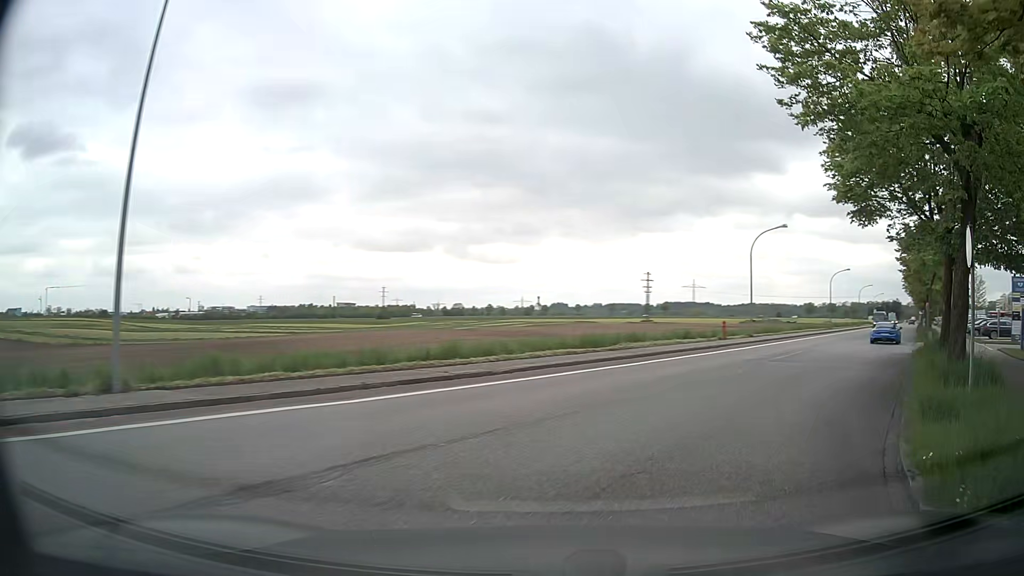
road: tertiary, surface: asphalt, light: Day
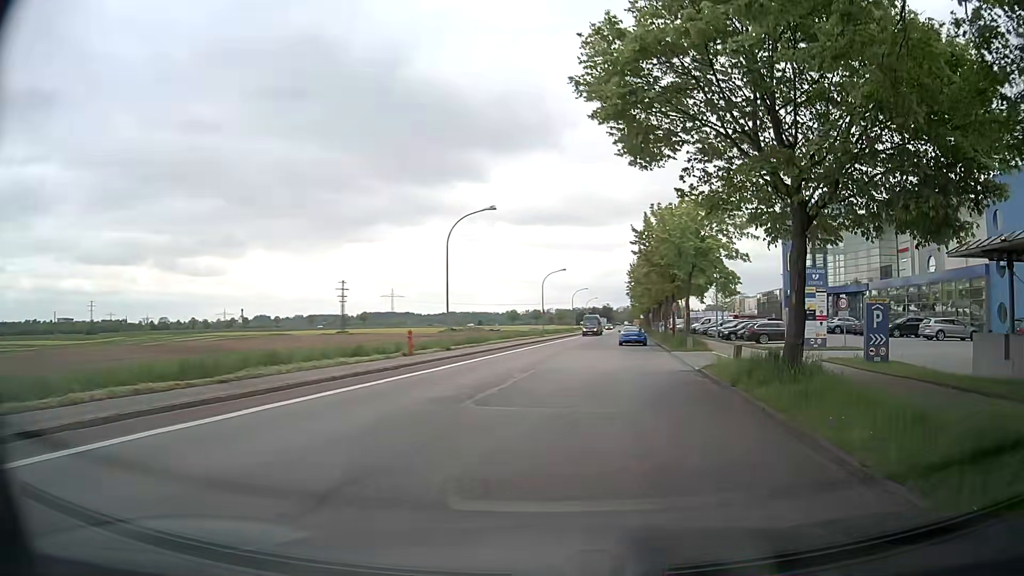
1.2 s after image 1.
(+2.4, +9.8) m; +25°
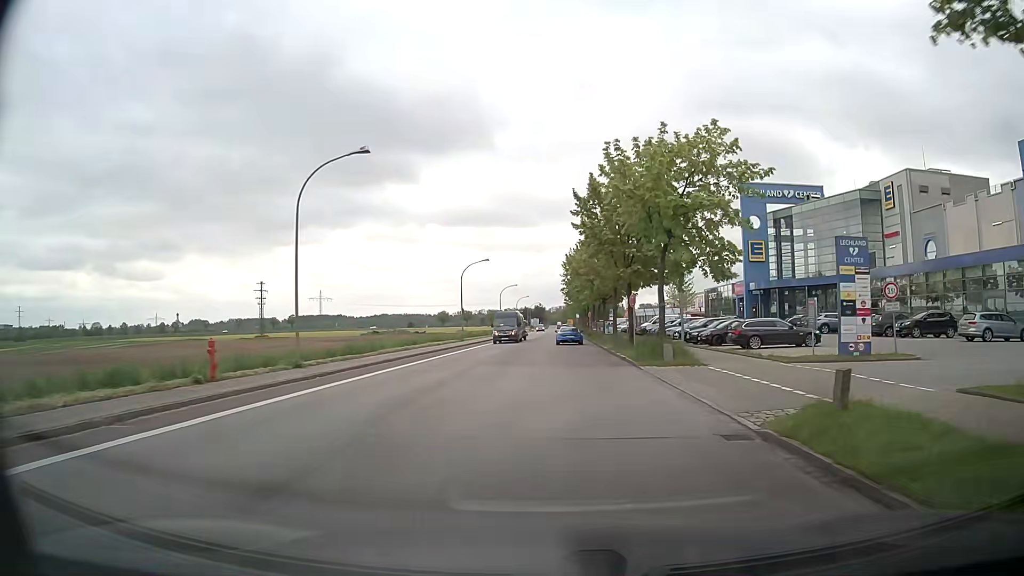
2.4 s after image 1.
(+0.9, +12.5) m; +5°
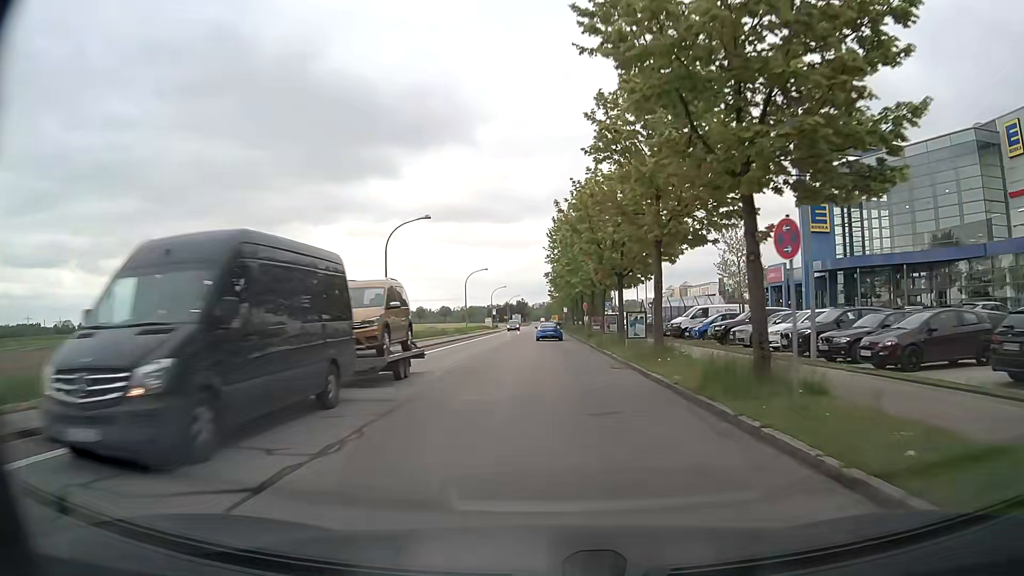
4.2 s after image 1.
(+0.6, +23.3) m; +2°
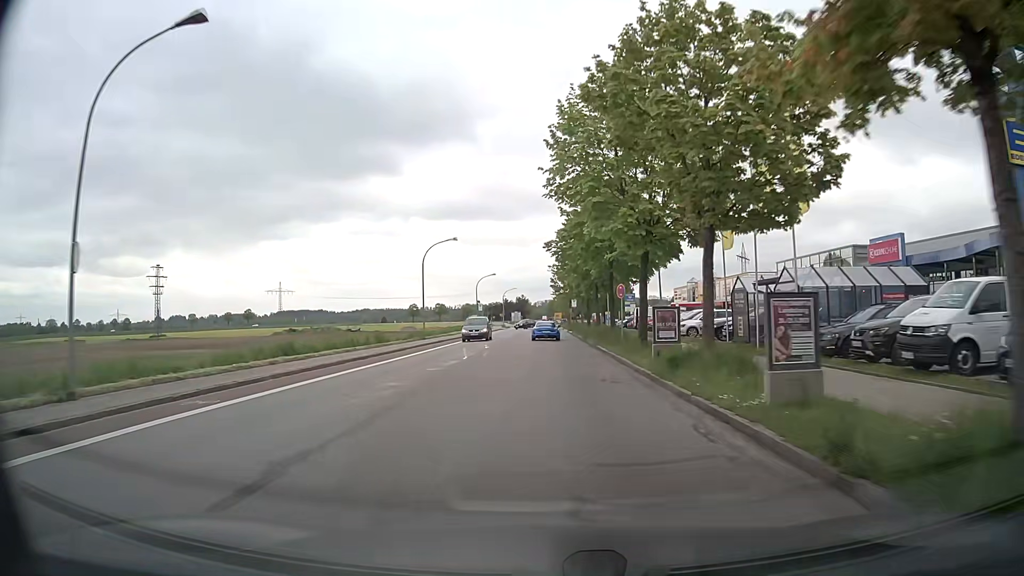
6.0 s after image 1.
(+0.1, +27.0) m; 0°
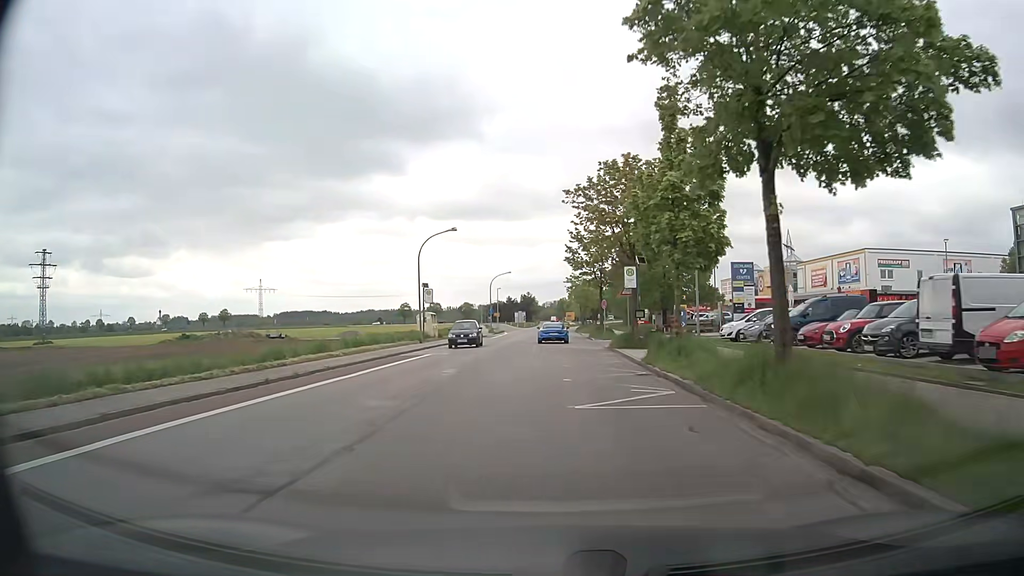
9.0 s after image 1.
(-0.5, +43.5) m; -1°
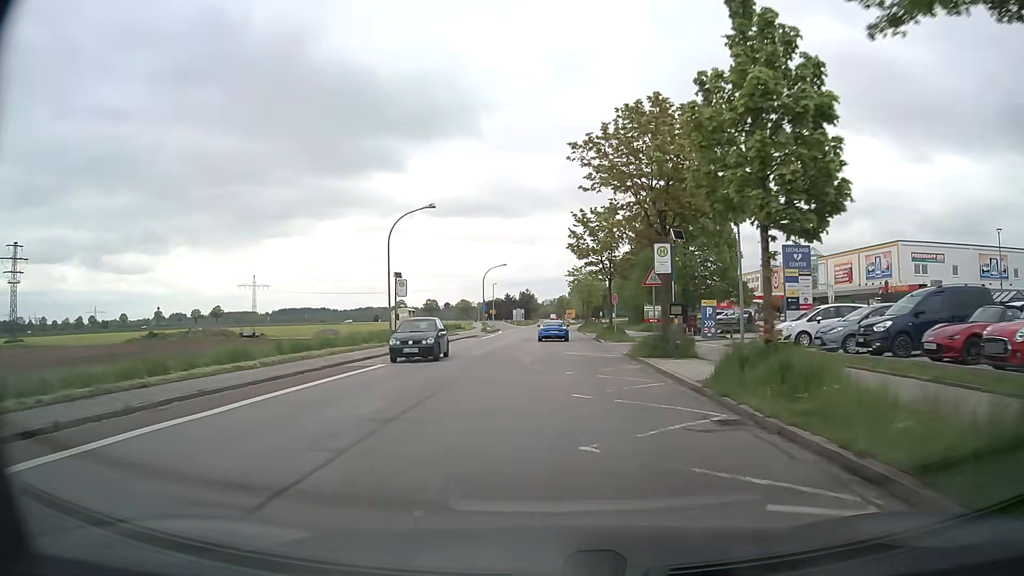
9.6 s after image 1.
(0.0, +8.3) m; 0°
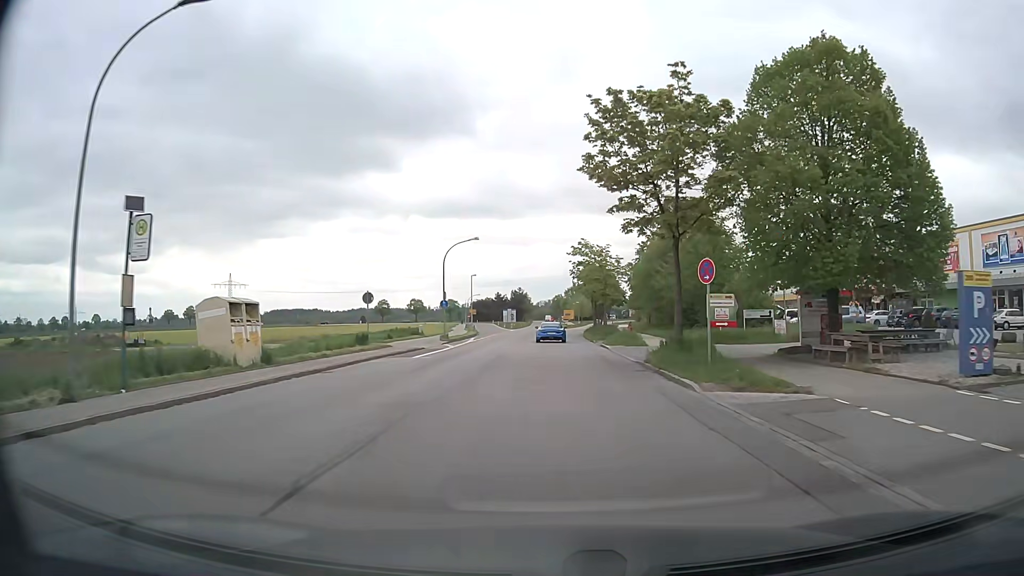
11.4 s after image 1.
(0.0, +24.9) m; +1°
(0, +10) (0, +20) (0, +30) (0, +40) (0, +50) (0, +60) (0, +70) (0, +80) (0, +90) (-1, +100) m
